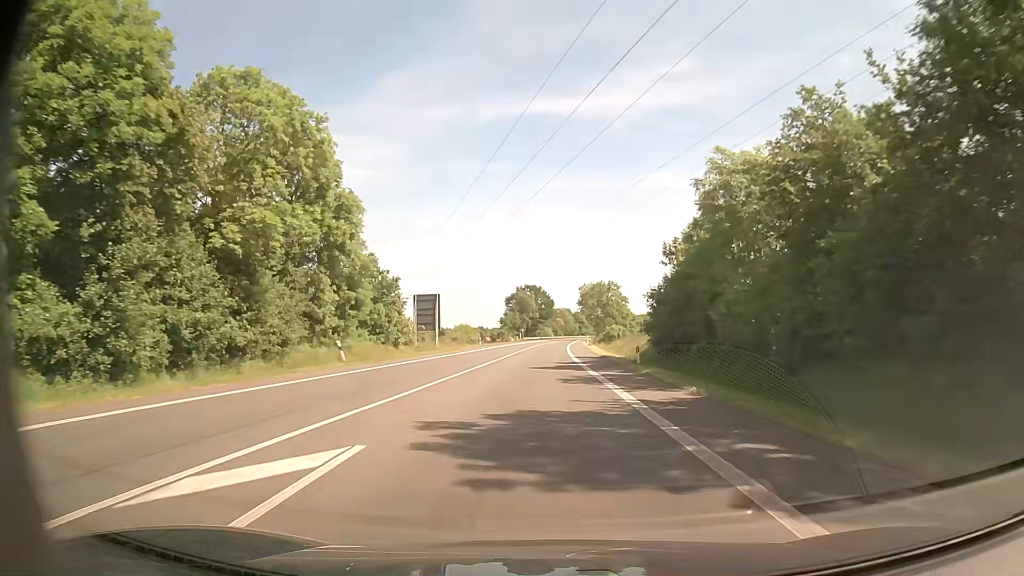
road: primary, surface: asphalt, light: Day
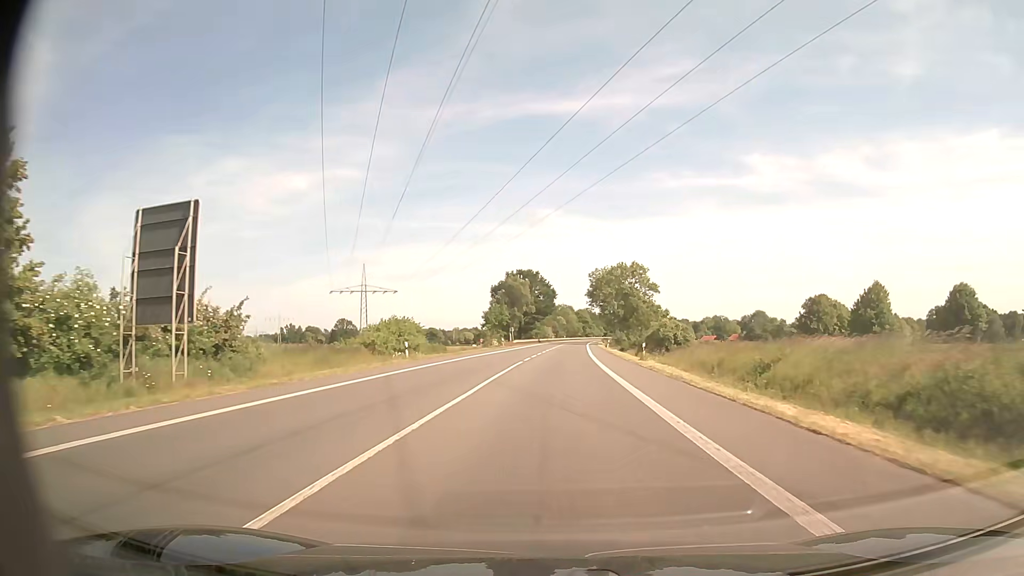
(-0.3, +43.0) m; 0°
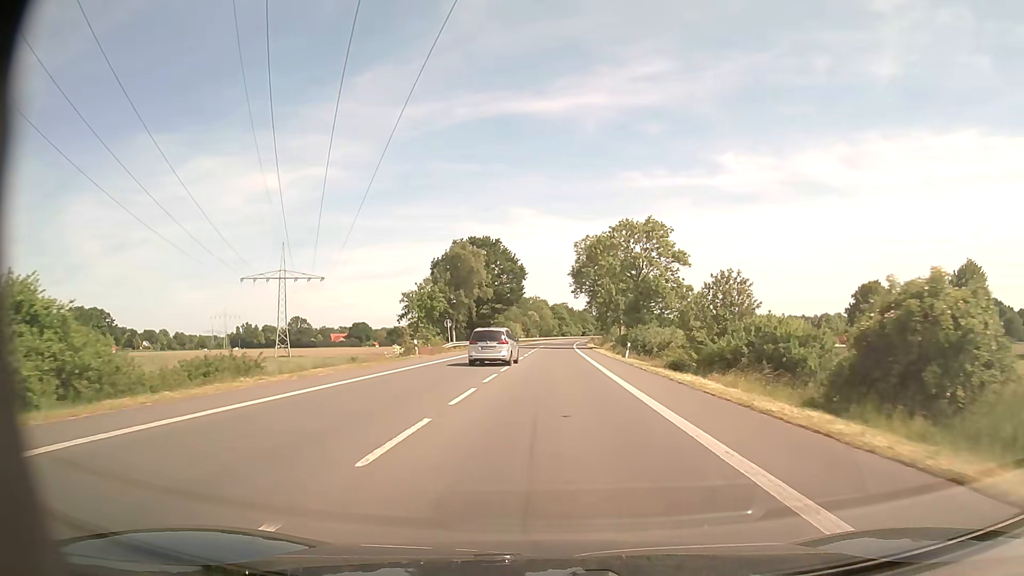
(+1.1, +42.9) m; +2°
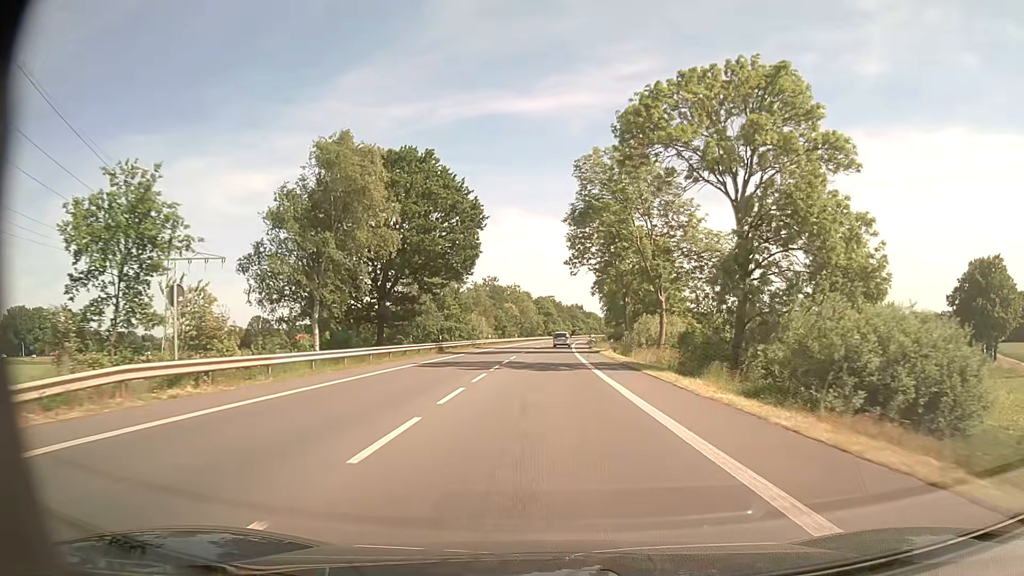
(+0.7, +43.0) m; +1°
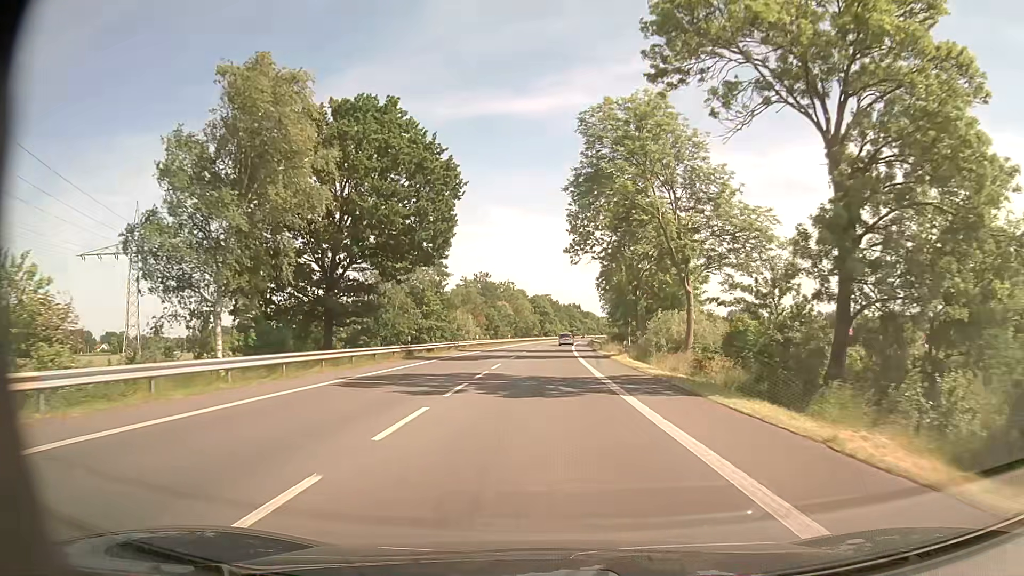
(+0.1, +10.8) m; 0°
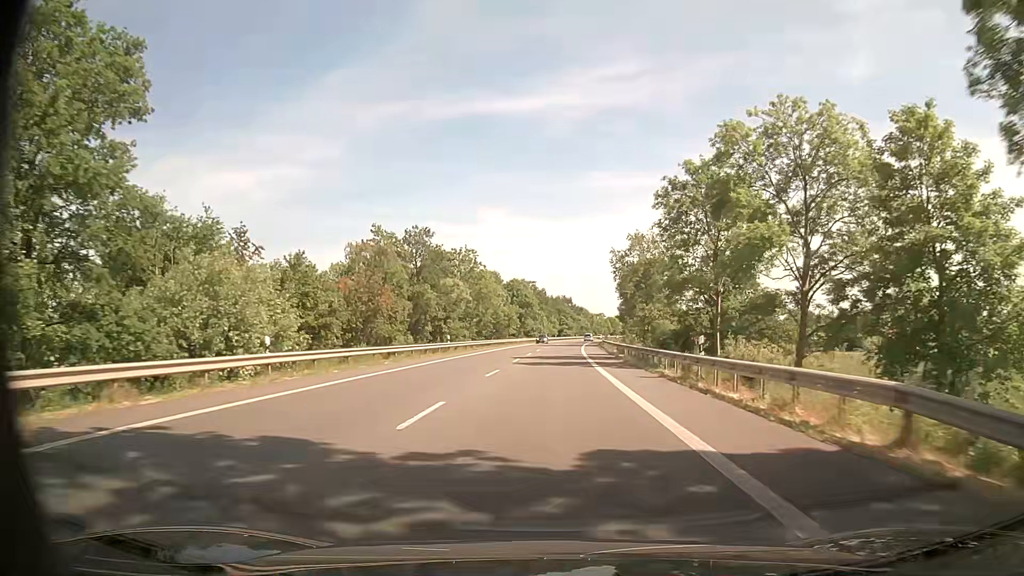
(+0.5, +53.8) m; +1°
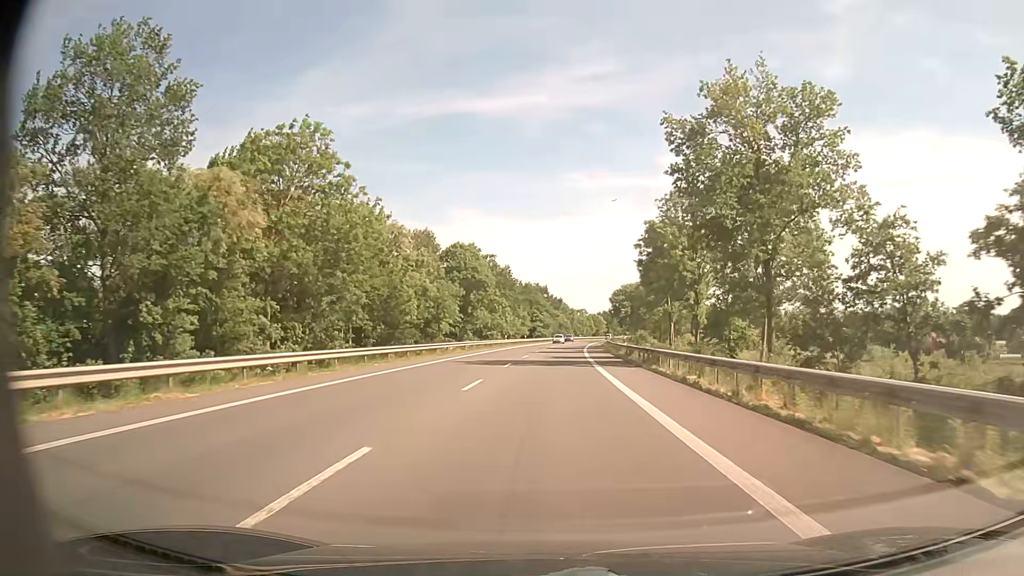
(+1.2, +53.9) m; +2°
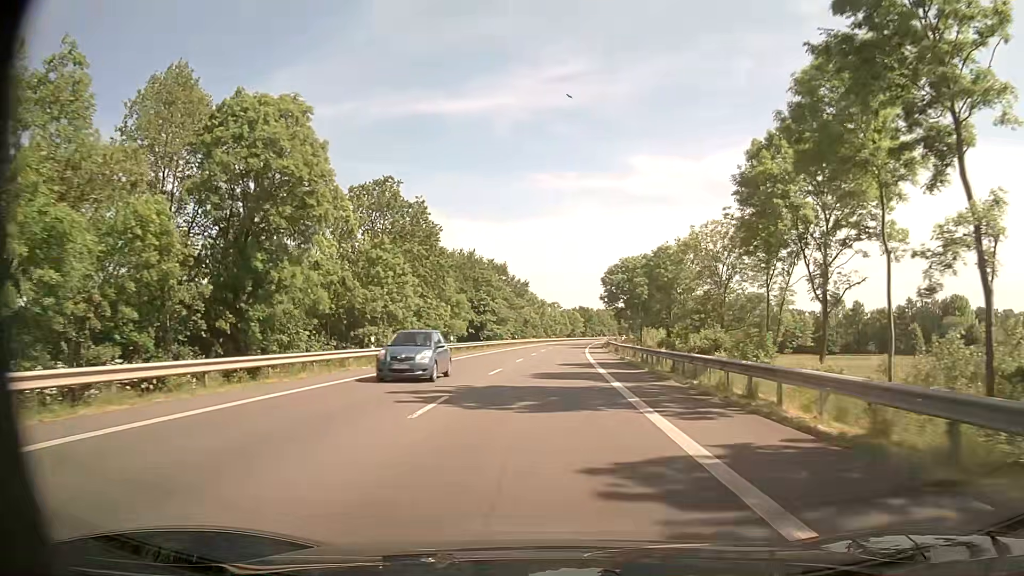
(+1.5, +54.0) m; +3°
(0, +10) (0, +20) (0, +30) (+1, +40) (+1, +50) (+2, +60) (+2, +70) (+3, +80) (+4, +90) (+5, +100) m
